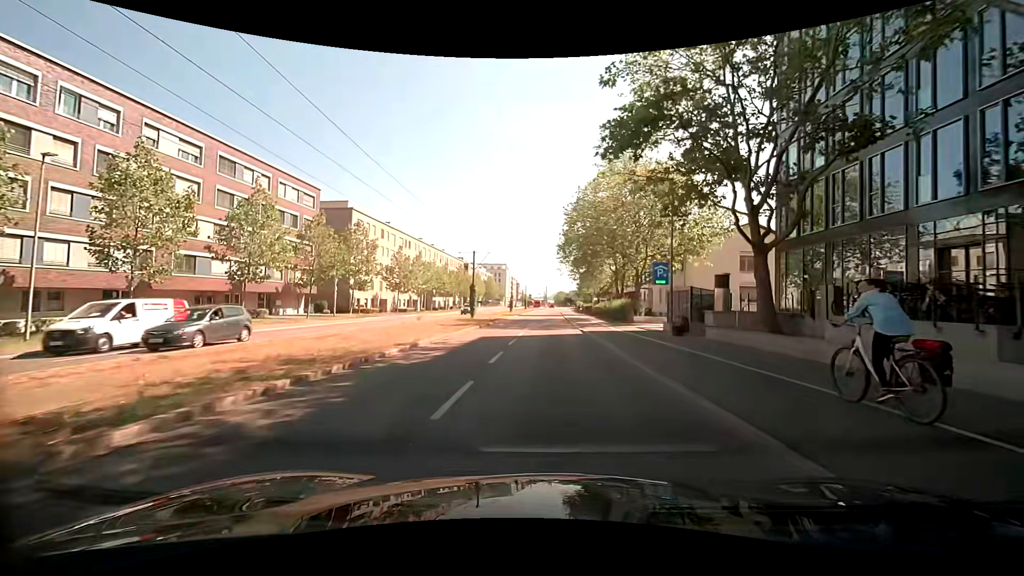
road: secondary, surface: asphalt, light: Day
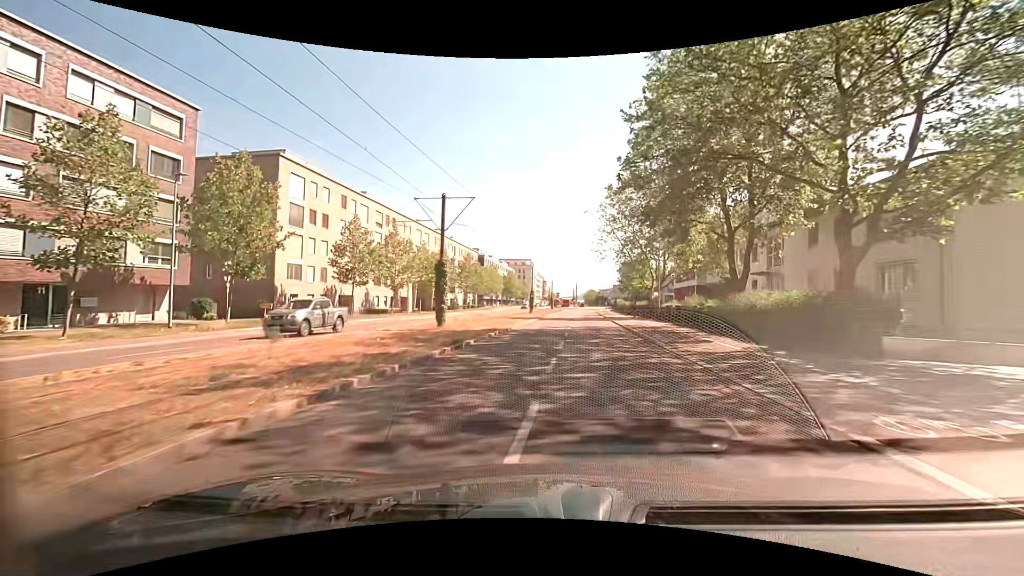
(-0.2, +26.4) m; -2°
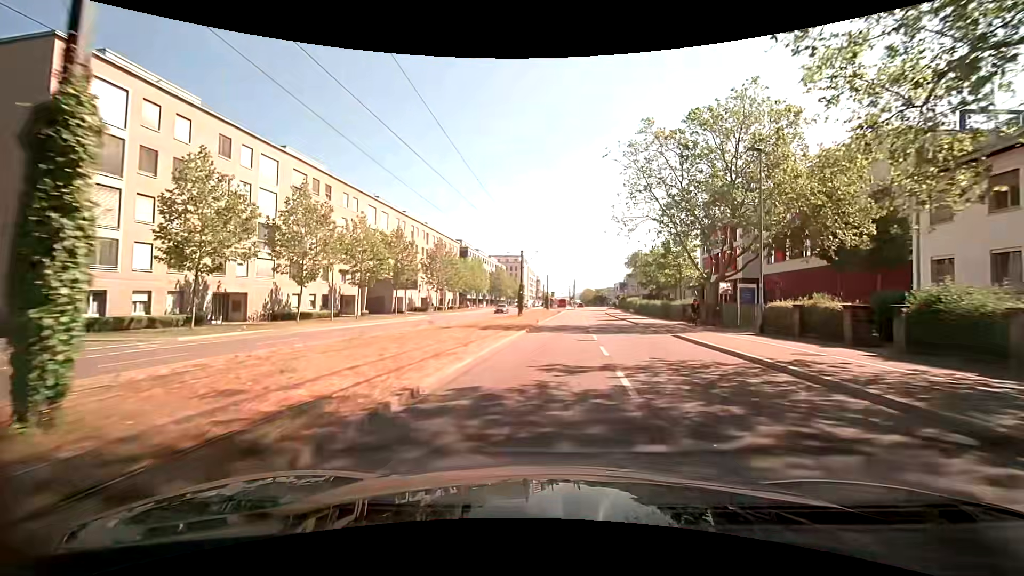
(-0.3, +20.8) m; 0°
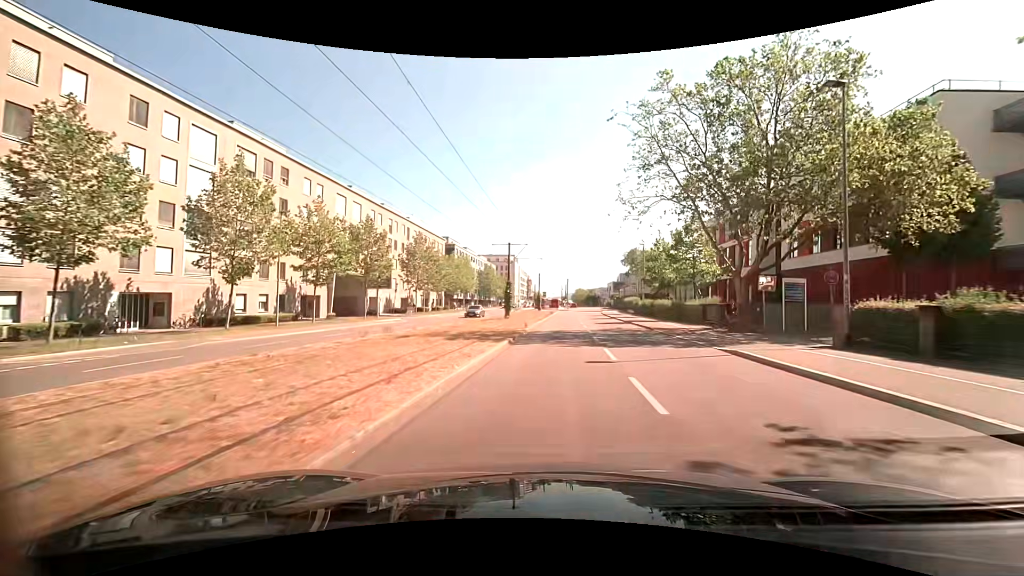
(+0.1, +7.0) m; +1°
(0, +10) (0, +20) (+1, +30) (+1, +40) (+2, +50) (+2, +60) (+3, +70) (+4, +80) (+5, +90) (+6, +100) m
